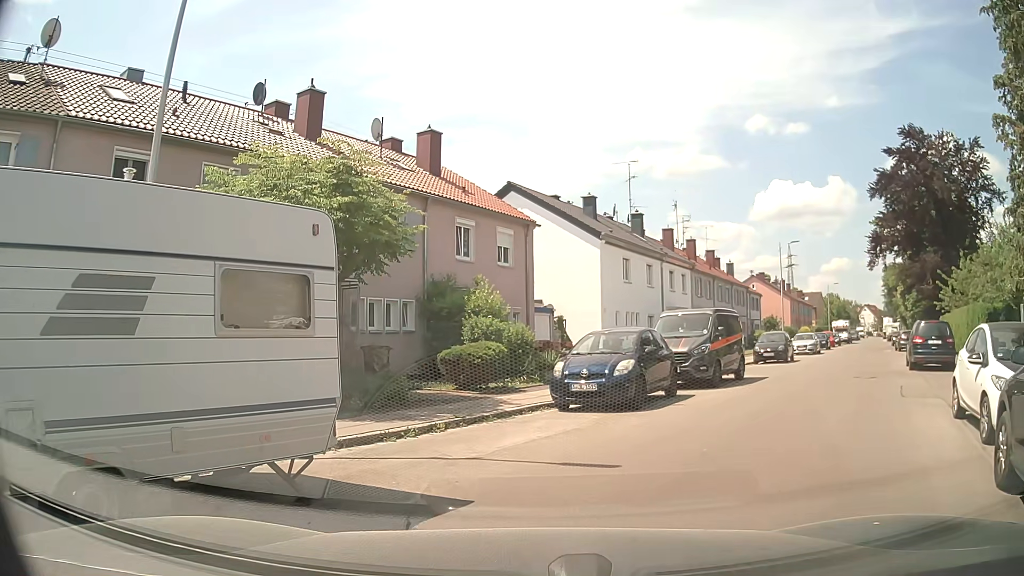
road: residential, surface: asphalt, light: Day
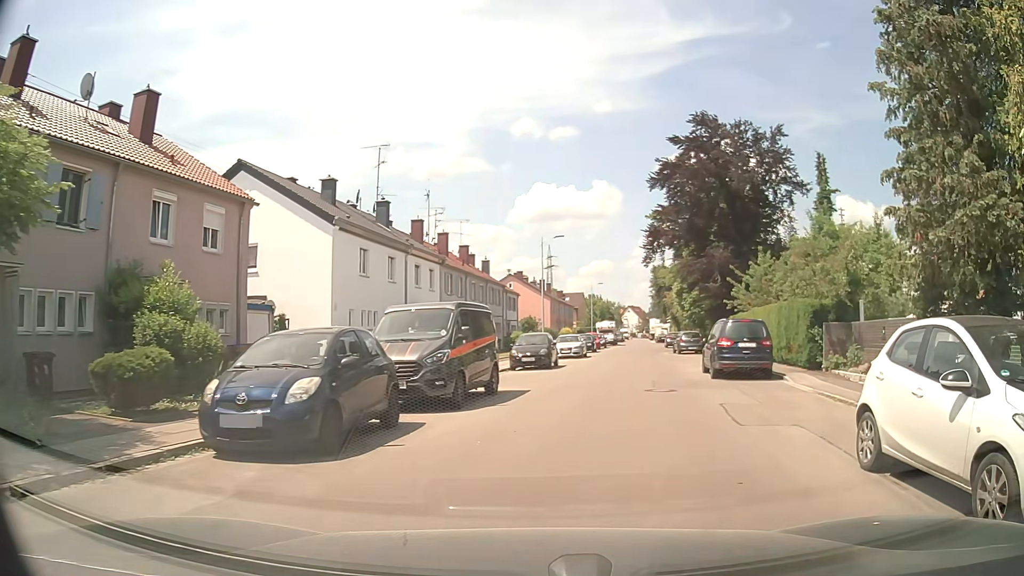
(+0.7, +4.7) m; +19°
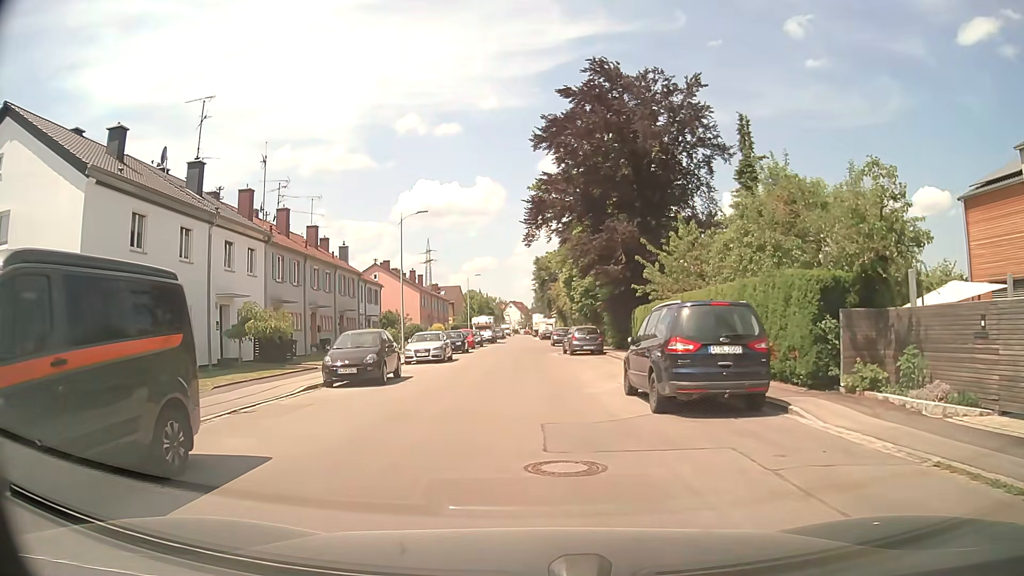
(+1.4, +9.5) m; +11°
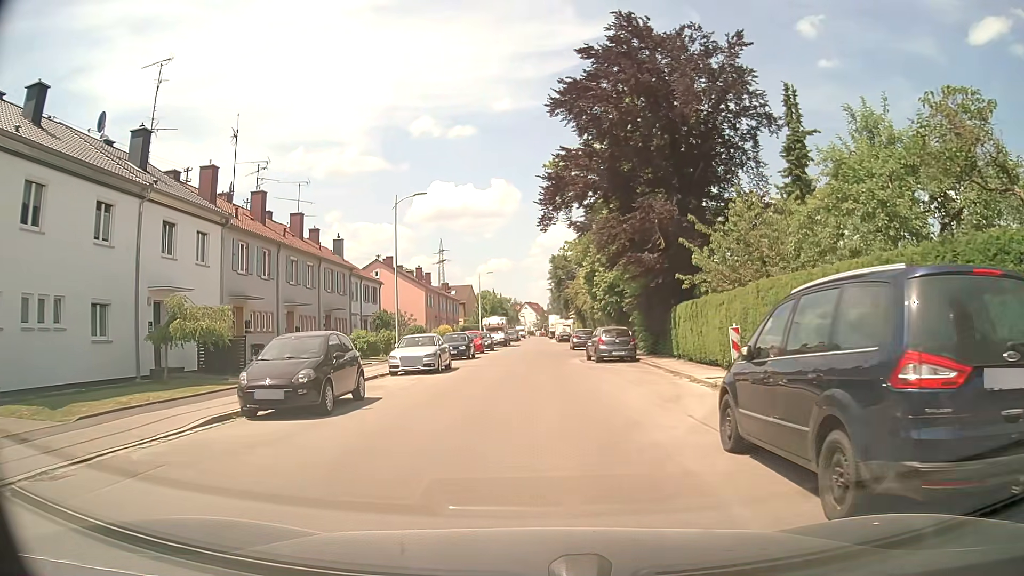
(-0.1, +6.3) m; -1°
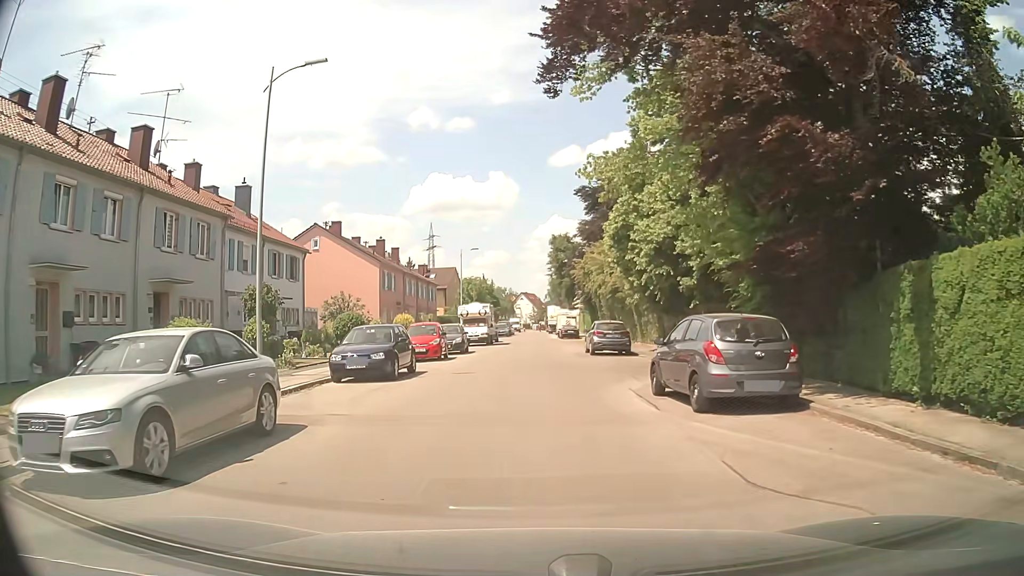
(0.0, +18.1) m; 0°
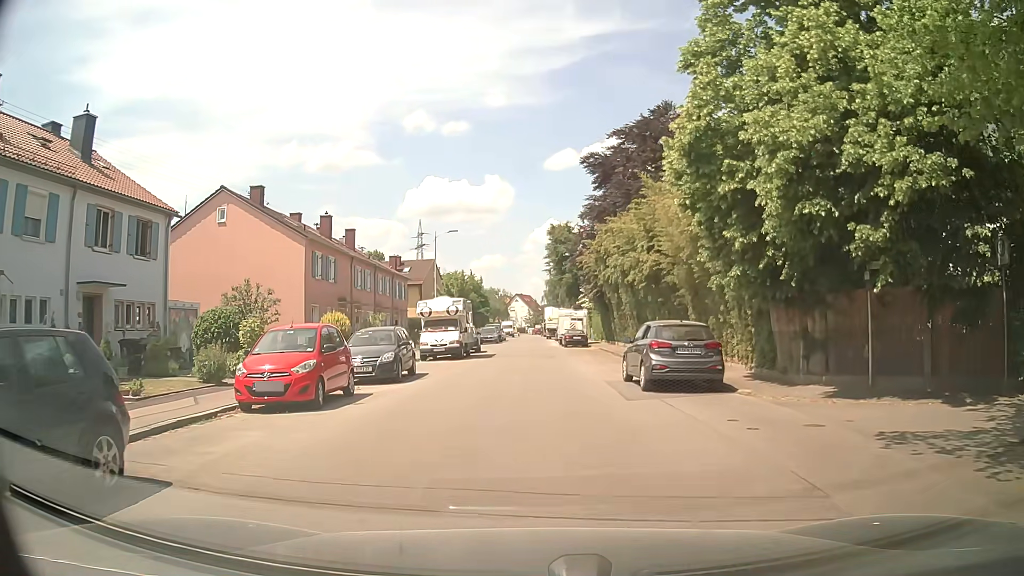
(0.0, +14.5) m; -1°
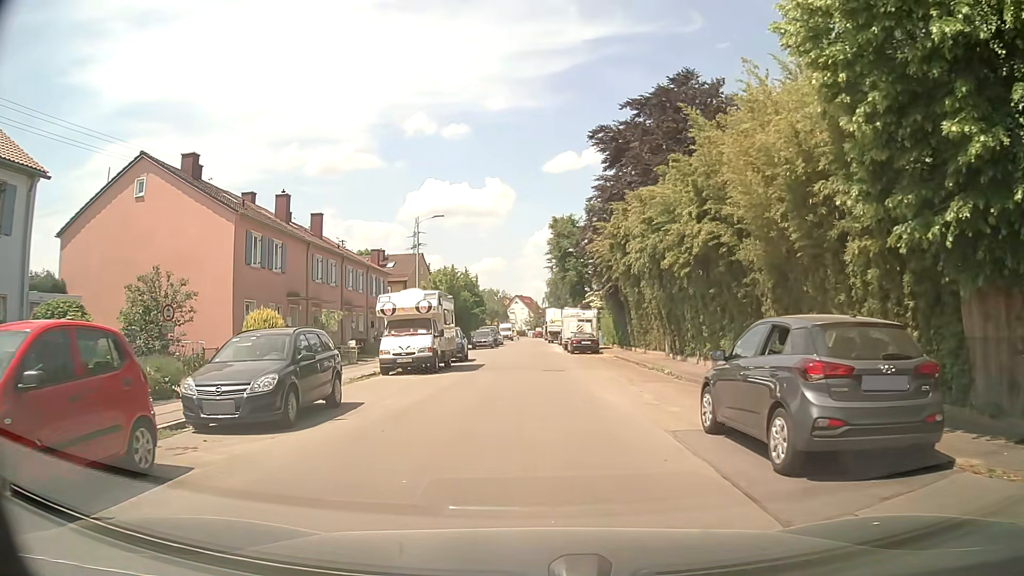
(+0.1, +8.3) m; 0°
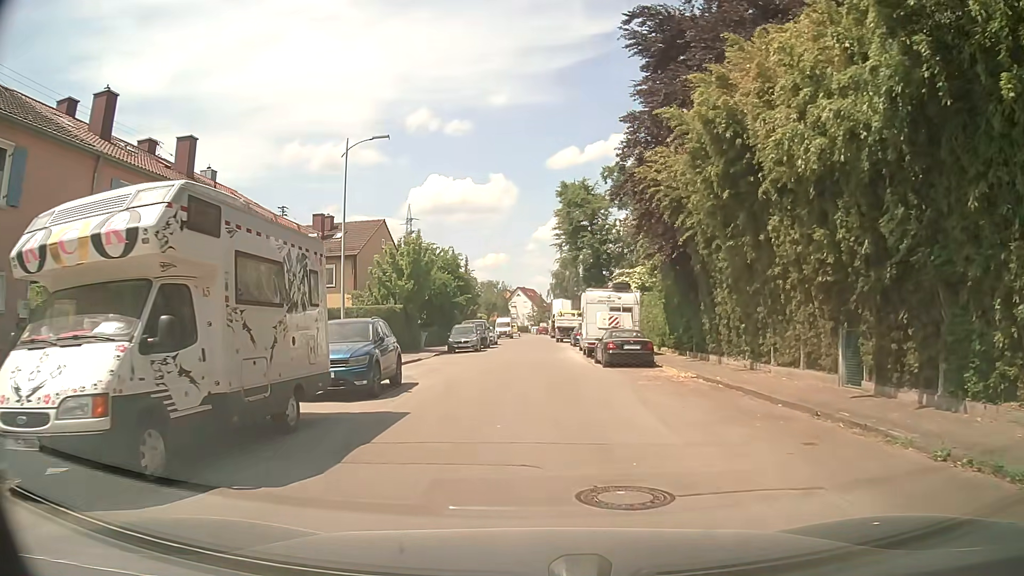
(+0.2, +17.7) m; +1°
(0, +10) (0, +20) (0, +30) (0, +40) (0, +50) (-1, +60) (-1, +70) (-1, +80) (-1, +90) (-1, +100) m
